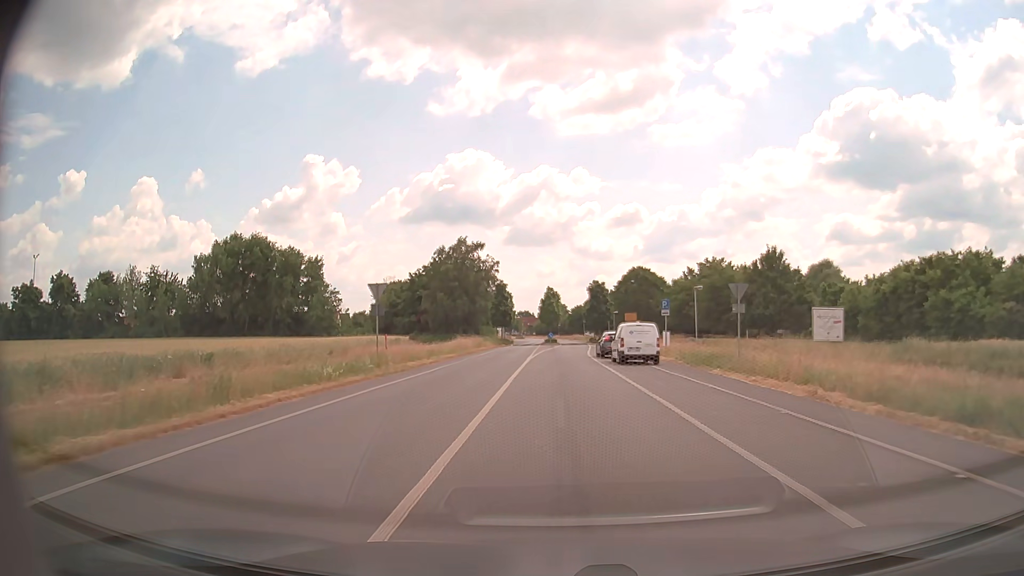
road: tertiary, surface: asphalt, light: Day
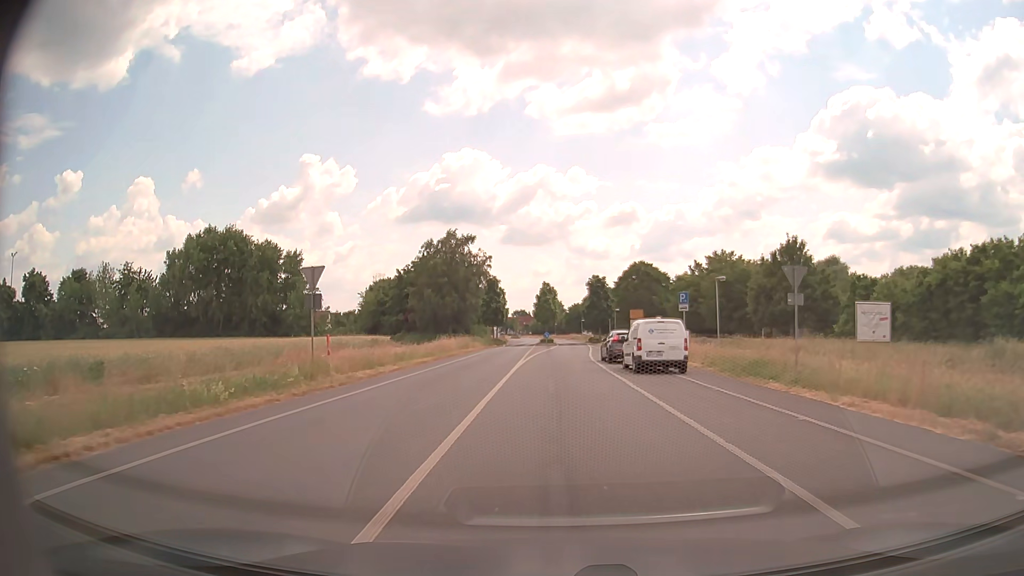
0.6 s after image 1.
(0.0, +6.9) m; 0°
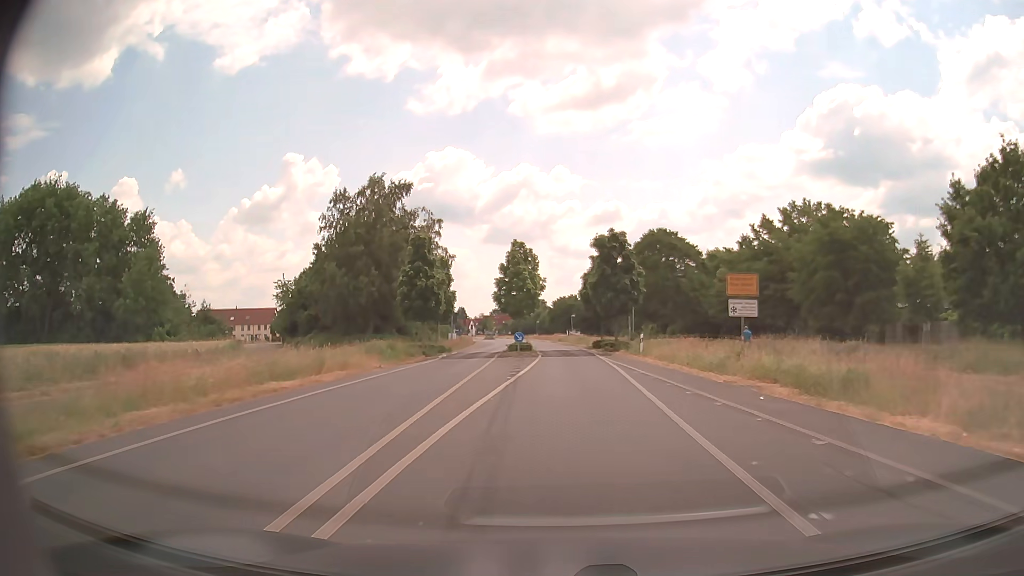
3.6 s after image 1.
(+0.1, +33.6) m; +1°
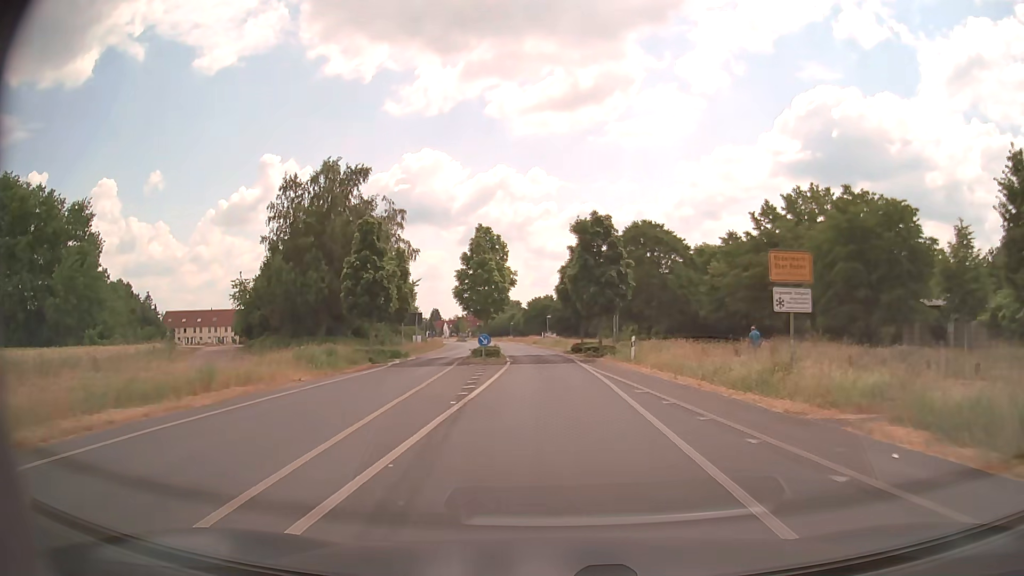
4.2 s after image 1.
(+0.1, +6.5) m; +2°
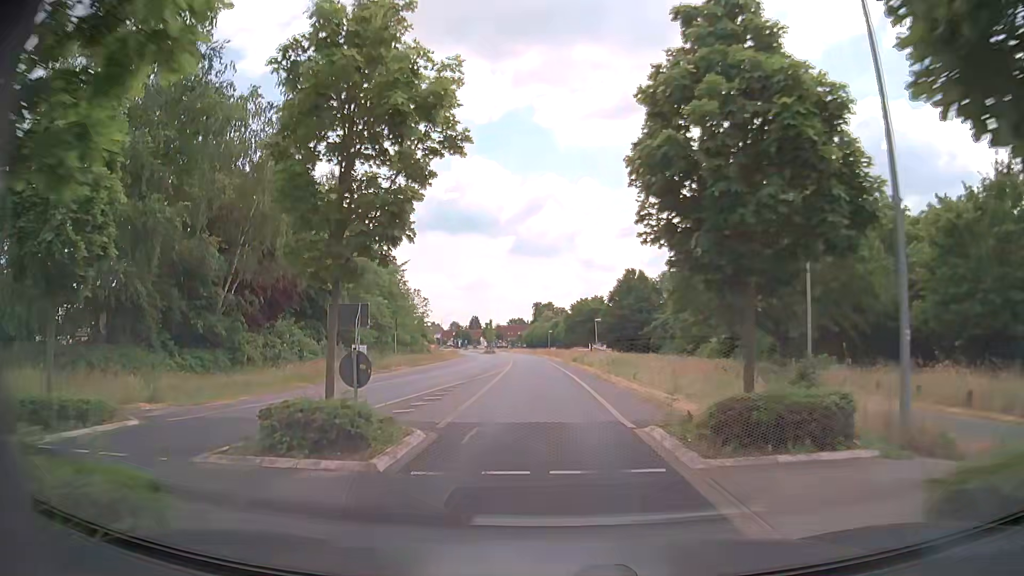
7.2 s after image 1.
(-0.2, +32.0) m; -4°
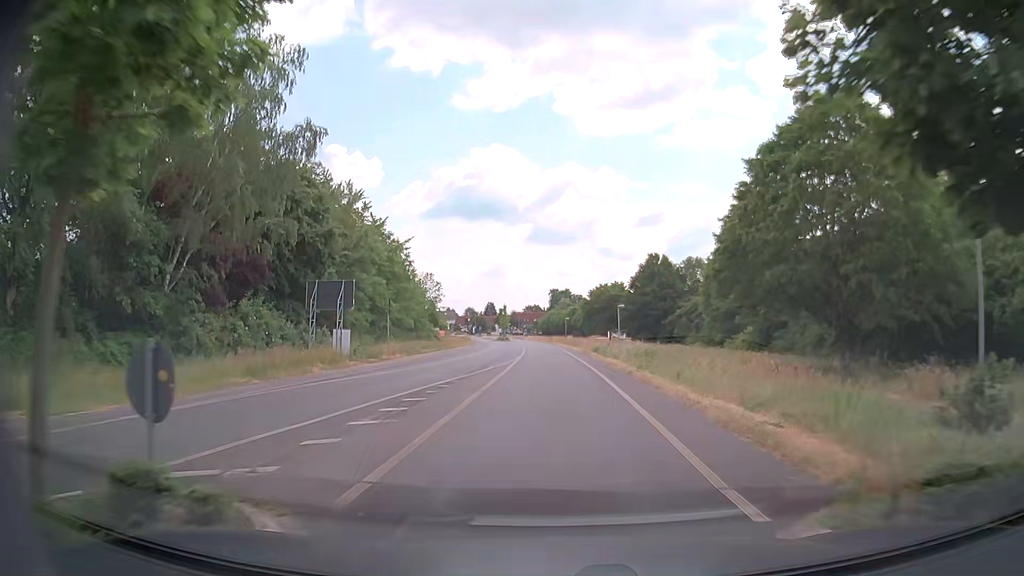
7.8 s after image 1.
(-0.1, +6.3) m; -2°
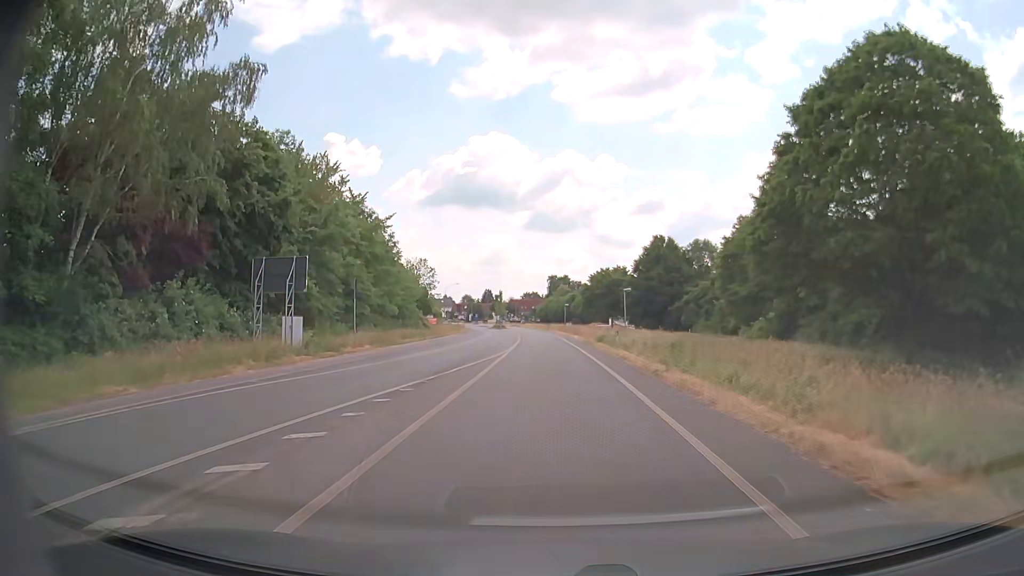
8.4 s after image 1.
(+0.1, +6.3) m; +1°
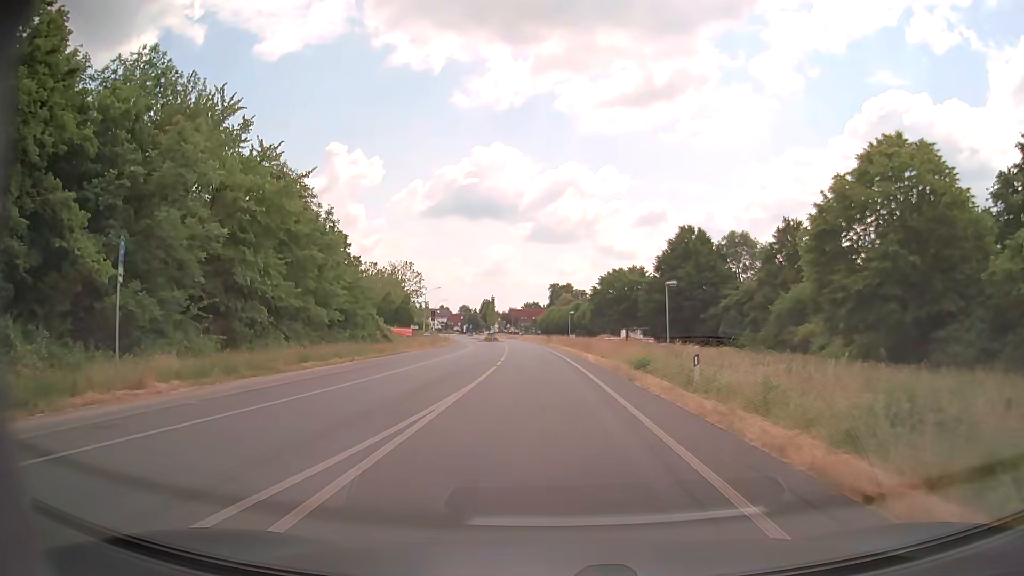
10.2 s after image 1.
(-0.1, +18.9) m; 0°
(0, +10) (0, +20) (-1, +30) (-1, +40) (-2, +50) (-3, +60) (-3, +70) (-4, +80) (-6, +90) (-7, +100) m
